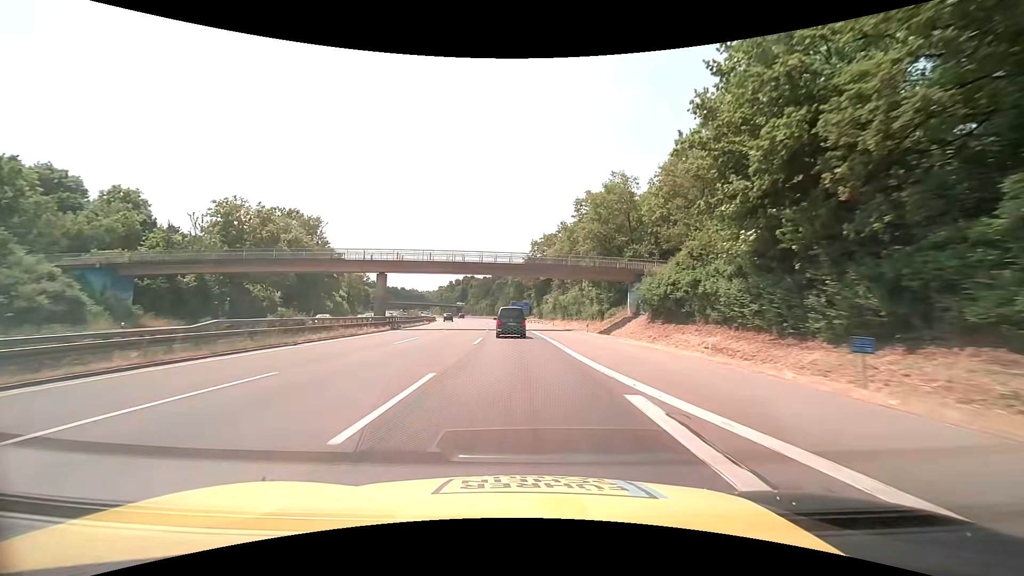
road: motorway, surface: asphalt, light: Day
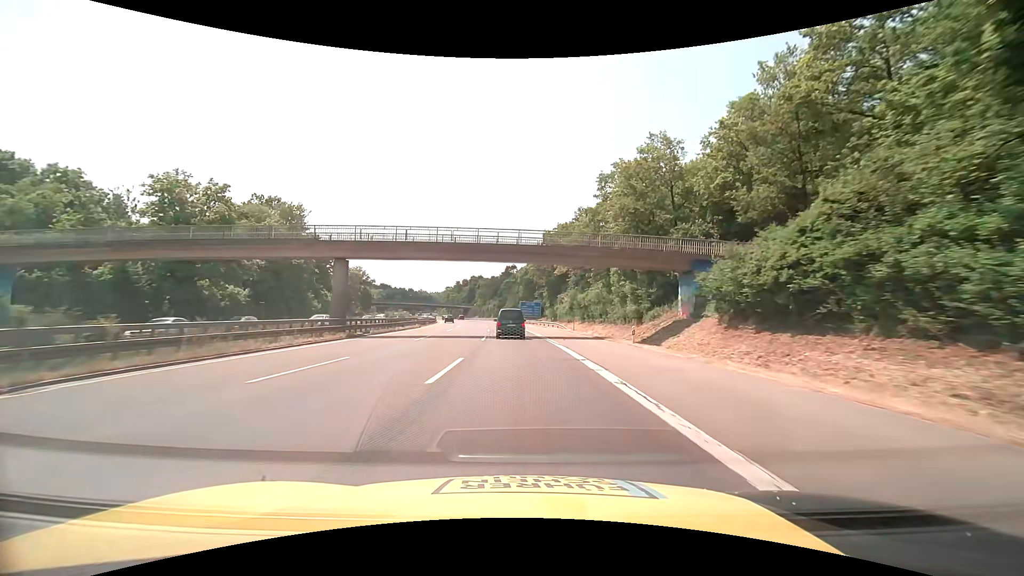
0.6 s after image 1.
(-0.1, +13.3) m; -1°
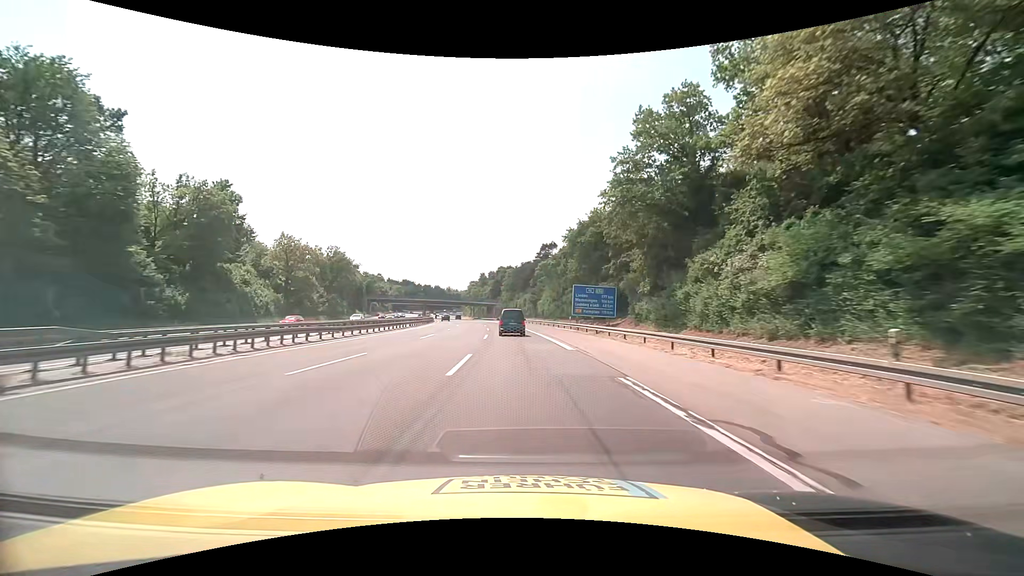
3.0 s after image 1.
(-2.2, +53.0) m; -4°
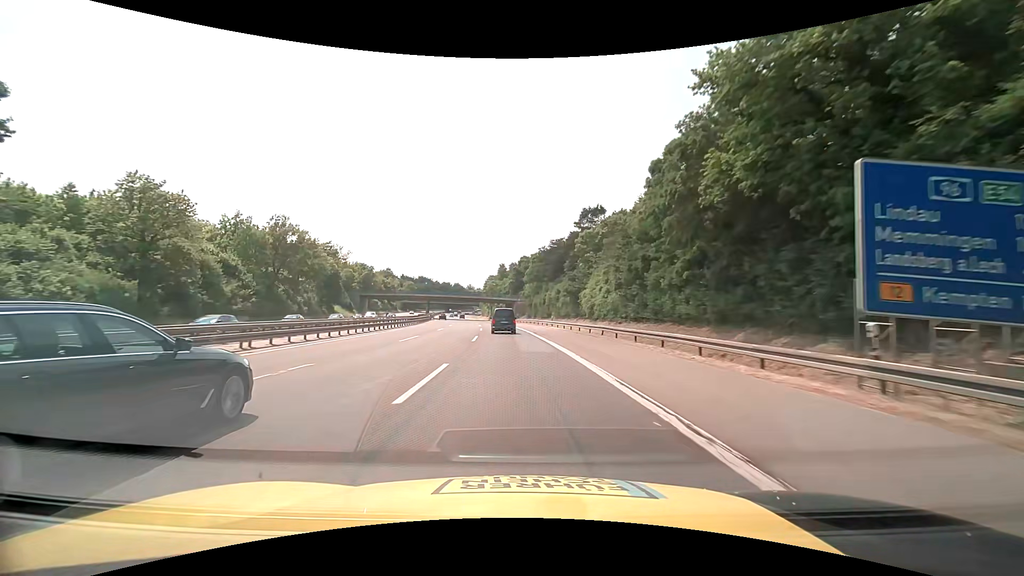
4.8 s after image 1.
(-0.9, +39.8) m; -3°
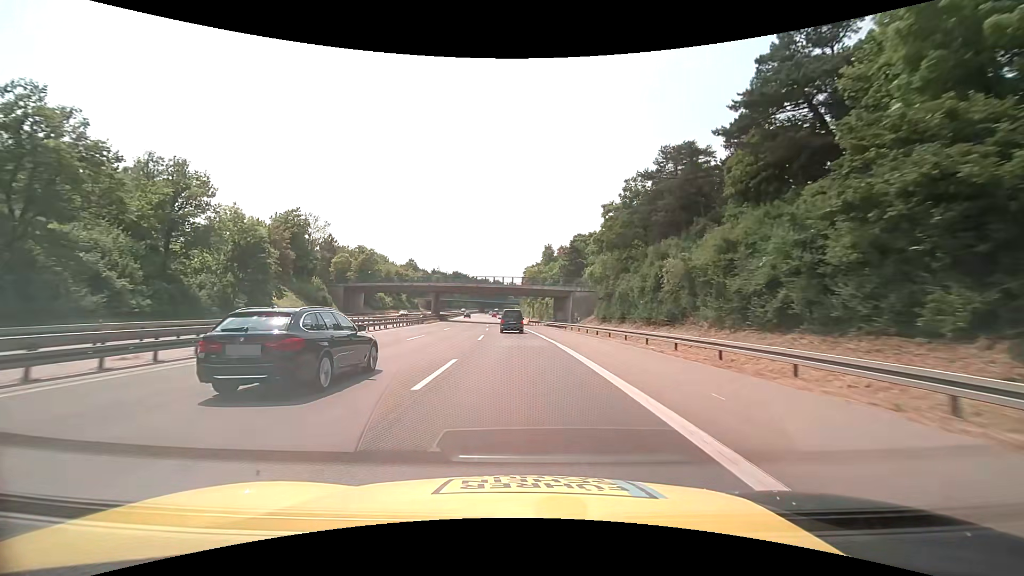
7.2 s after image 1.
(-2.4, +52.9) m; -5°
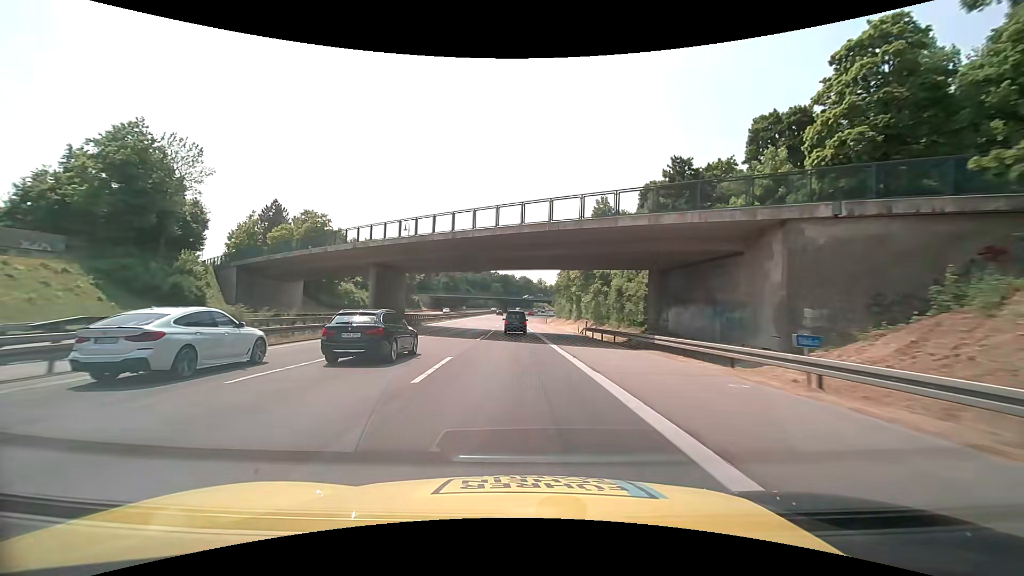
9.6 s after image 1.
(-1.7, +53.1) m; -4°
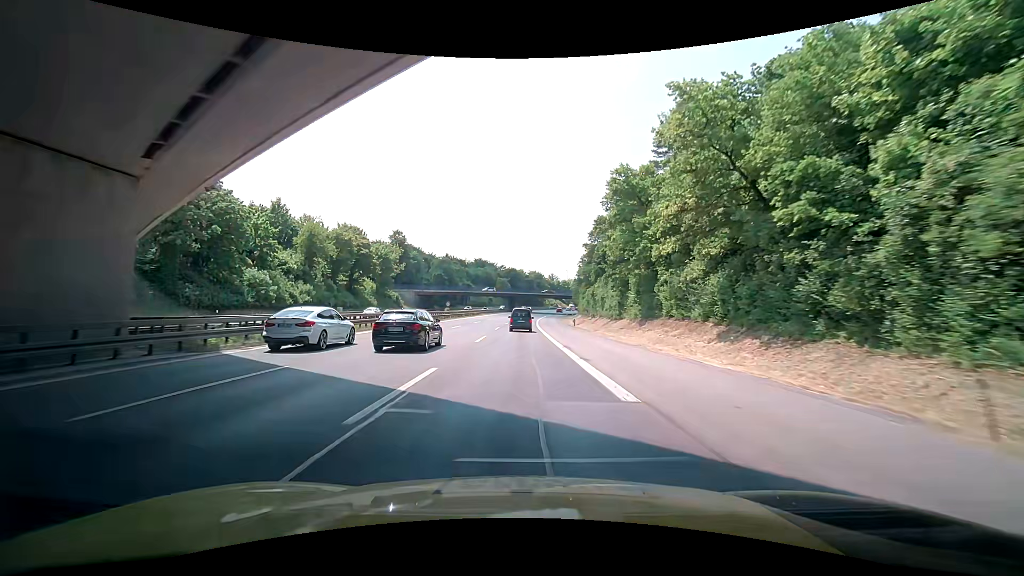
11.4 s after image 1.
(-0.6, +39.8) m; -2°
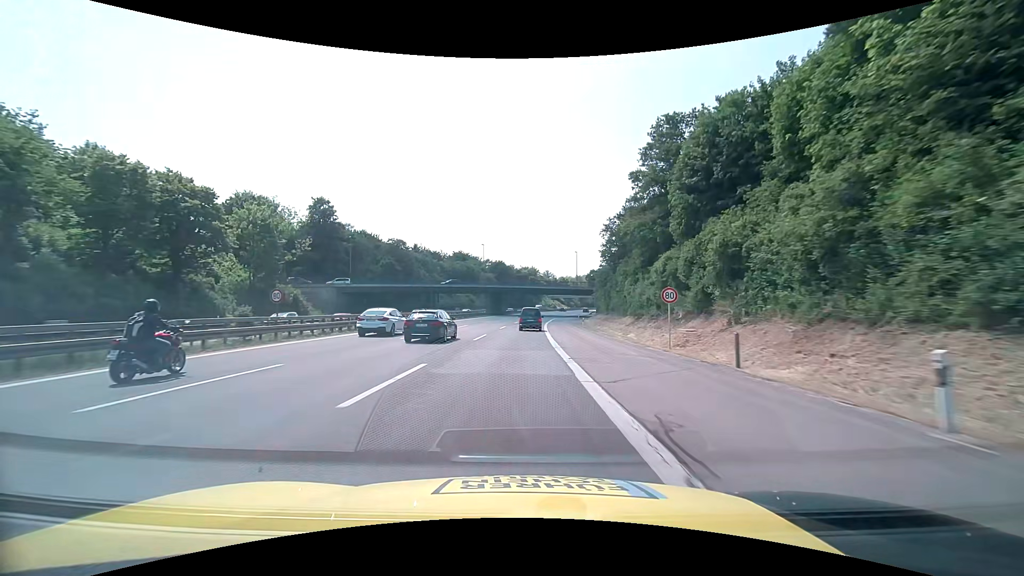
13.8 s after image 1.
(+0.9, +52.9) m; +1°
(0, +10) (0, +20) (0, +30) (+1, +40) (+1, +50) (+1, +60) (+2, +70) (+3, +80) (+3, +90) (+4, +100) m
